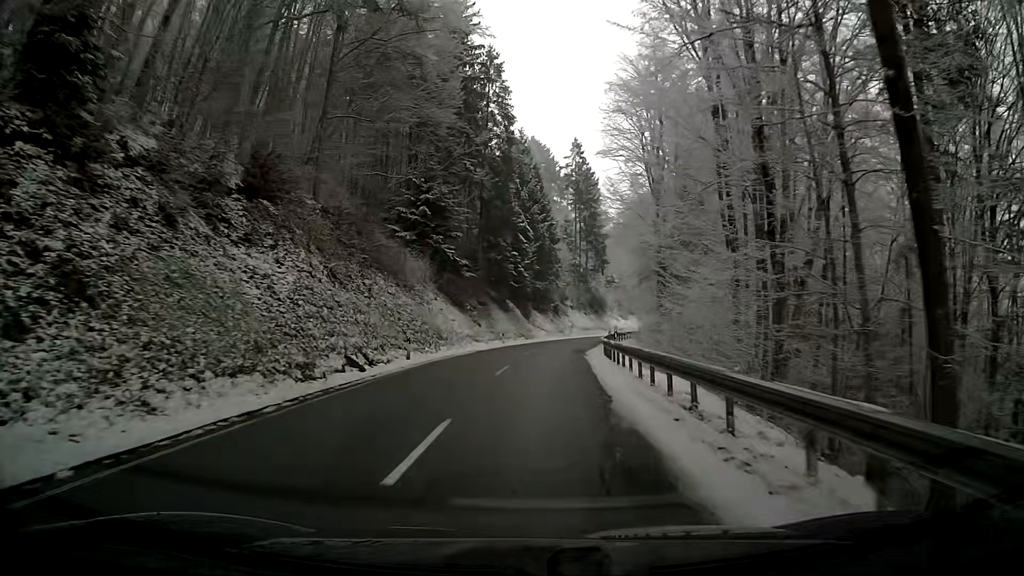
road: secondary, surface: asphalt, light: Day
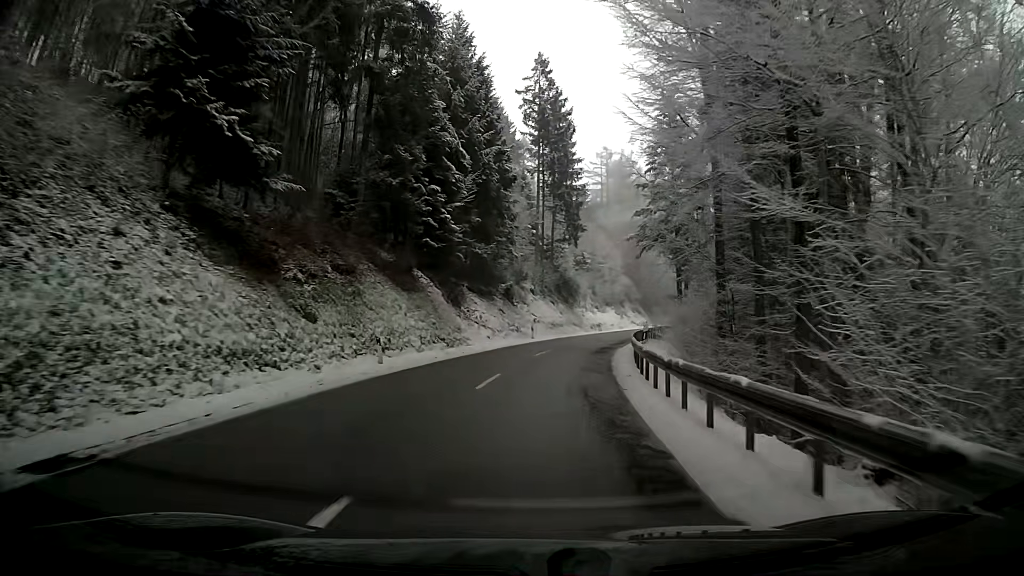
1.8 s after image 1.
(+1.0, +29.5) m; +4°
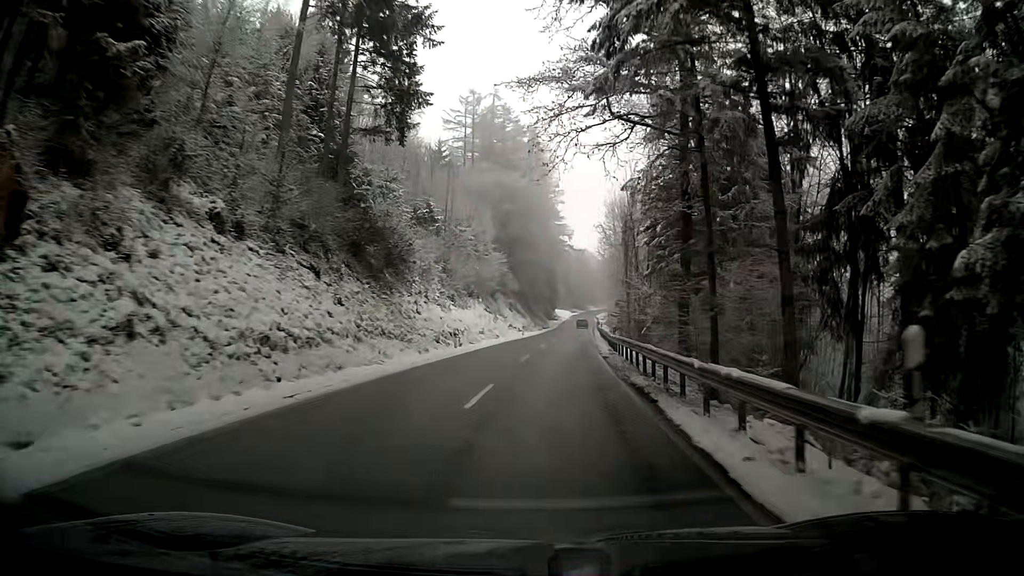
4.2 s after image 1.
(+3.3, +39.9) m; +11°
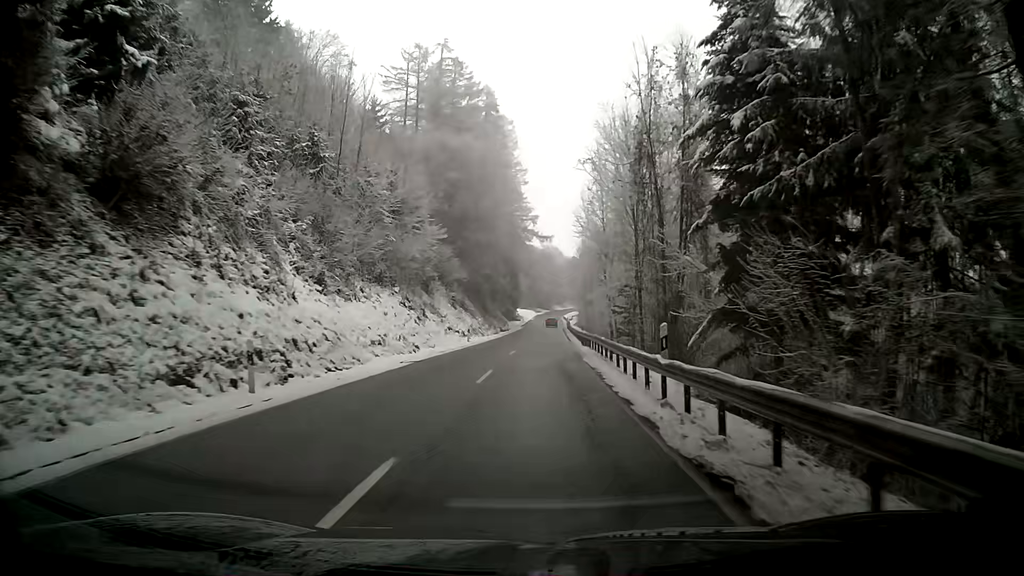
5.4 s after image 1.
(+0.6, +20.1) m; +2°
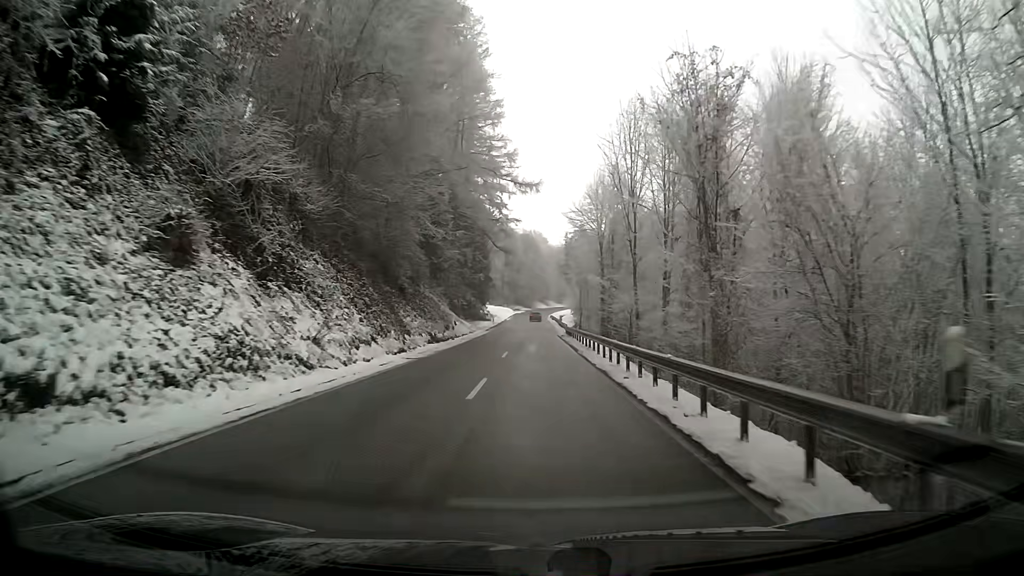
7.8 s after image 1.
(+0.7, +40.6) m; +3°
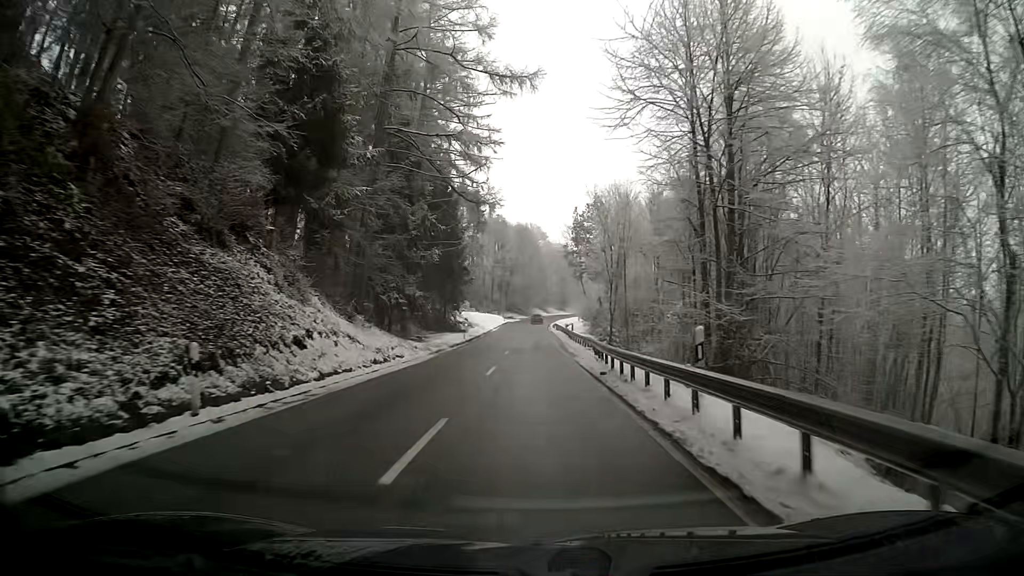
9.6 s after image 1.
(0.0, +30.7) m; 0°
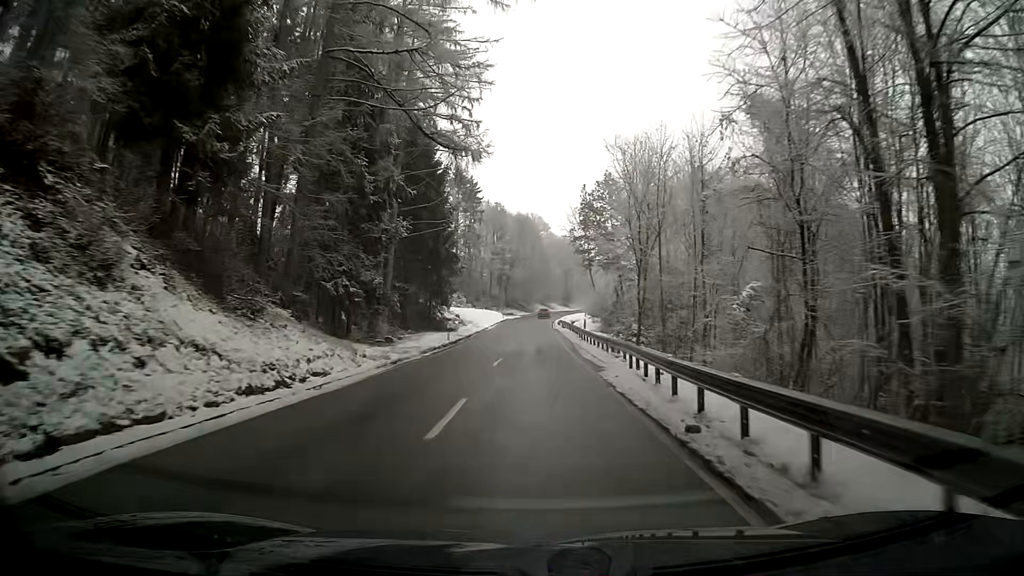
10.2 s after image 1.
(0.0, +10.3) m; 0°
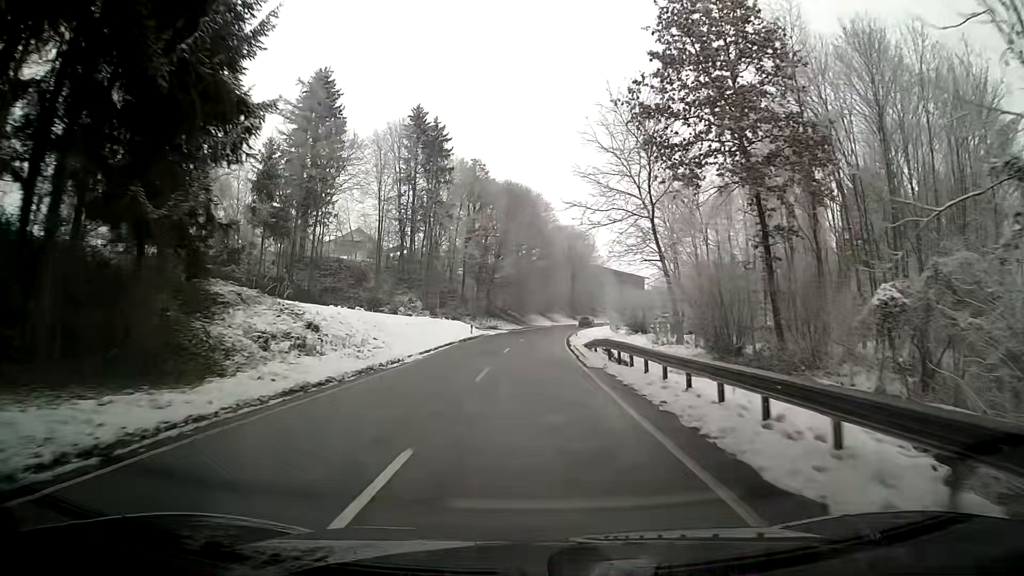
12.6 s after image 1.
(0.0, +41.7) m; 0°
(0, +10) (0, +20) (0, +30) (+1, +40) (+1, +50) (+2, +60) (+3, +70) (+5, +80) (+7, +90) (+9, +99) m
